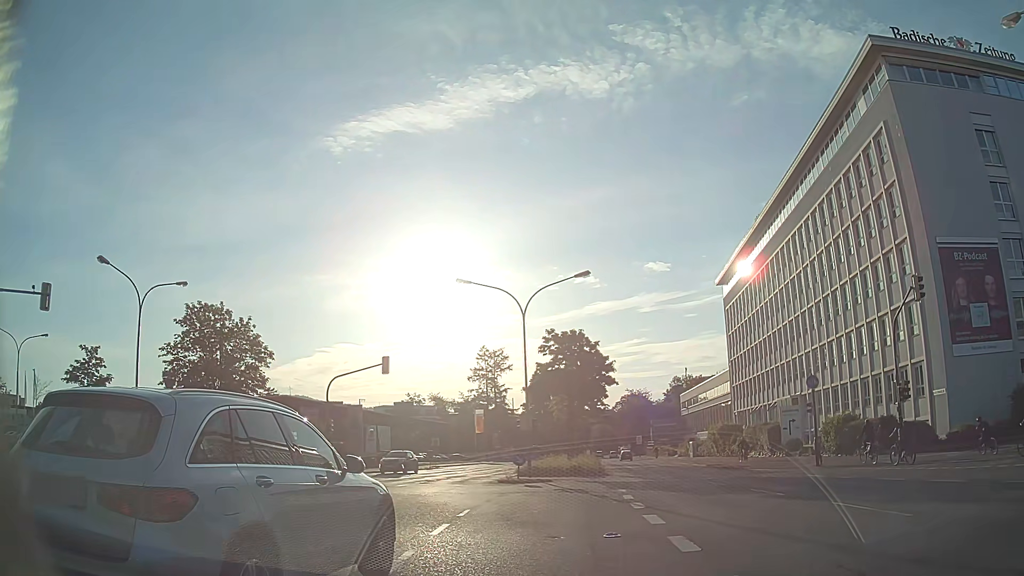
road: primary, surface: asphalt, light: Day
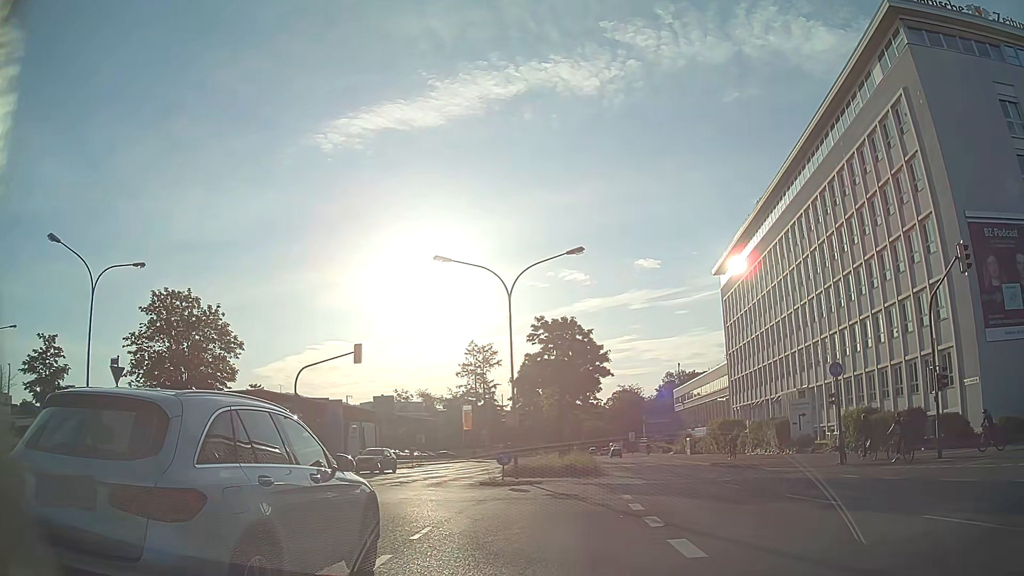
(-0.1, +3.6) m; 0°
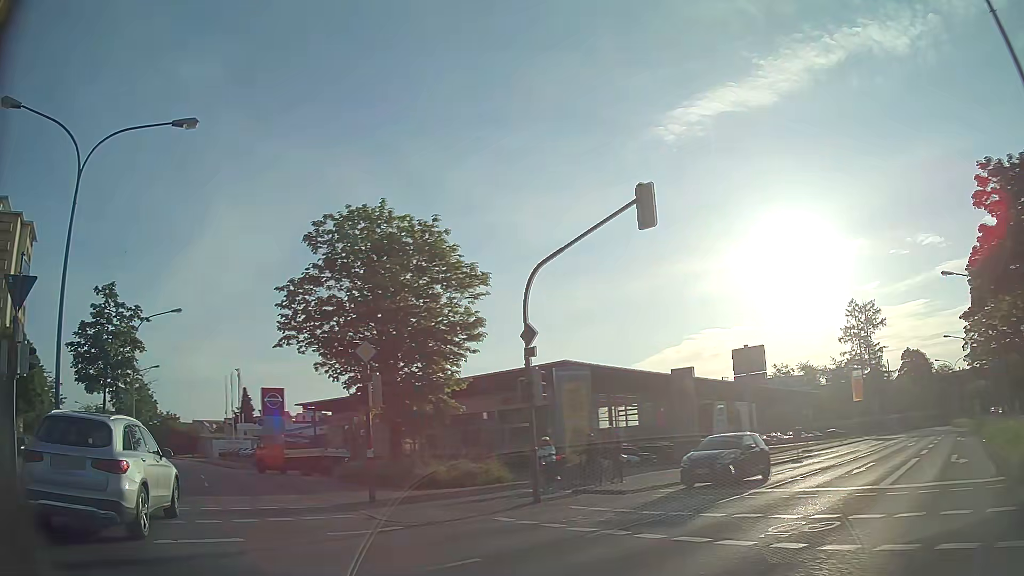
(-3.2, +20.2) m; -32°
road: secondary
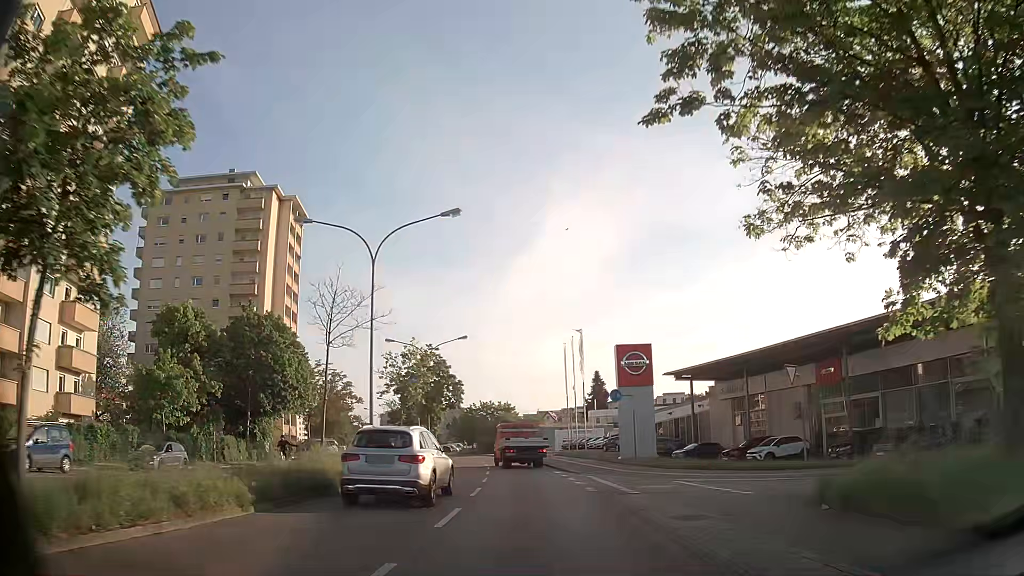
(-7.2, +18.0) m; -31°
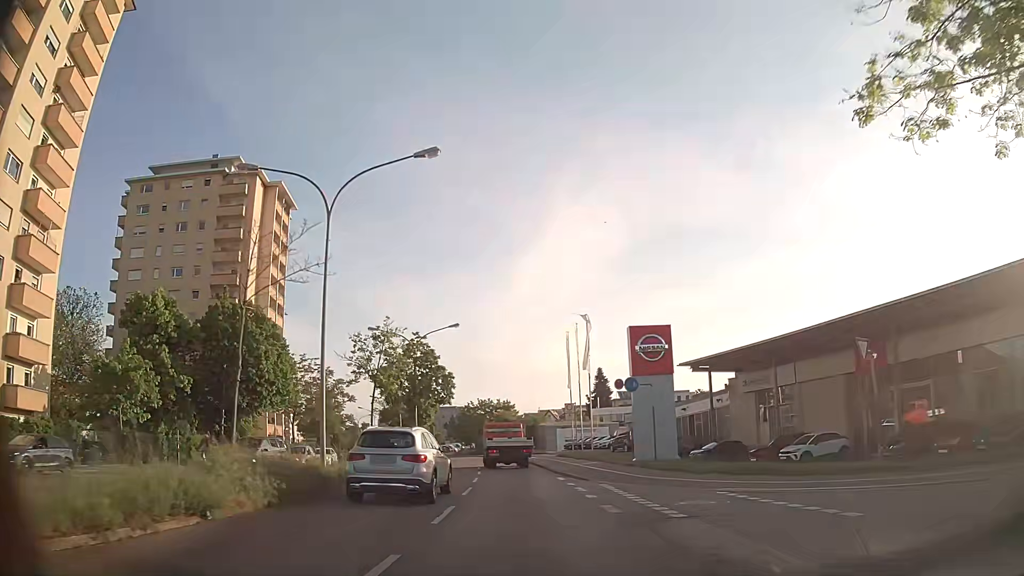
(0.0, +5.7) m; +1°
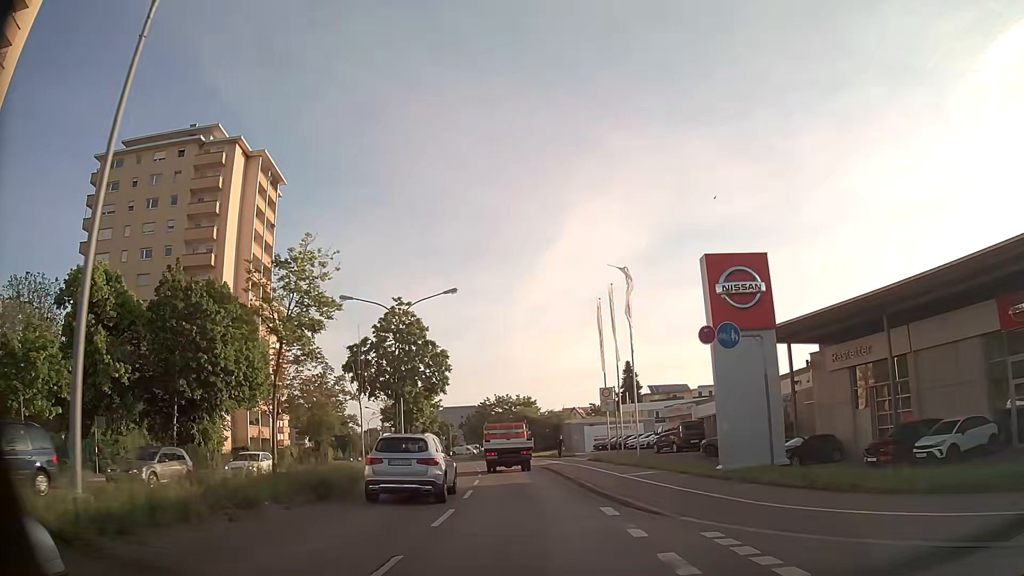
(-0.4, +11.8) m; -3°
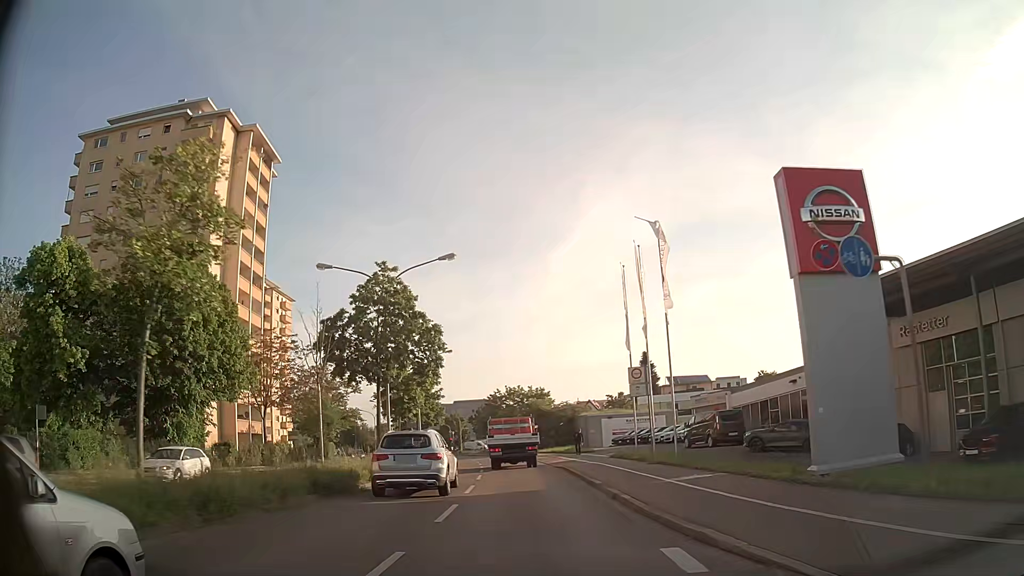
(-0.1, +6.1) m; -1°
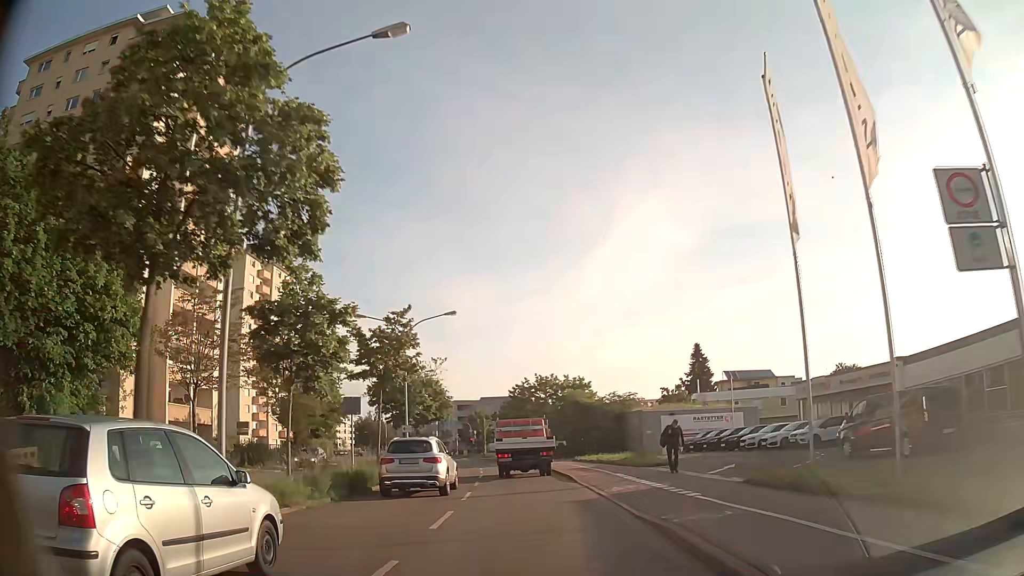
(-0.6, +18.6) m; -3°
